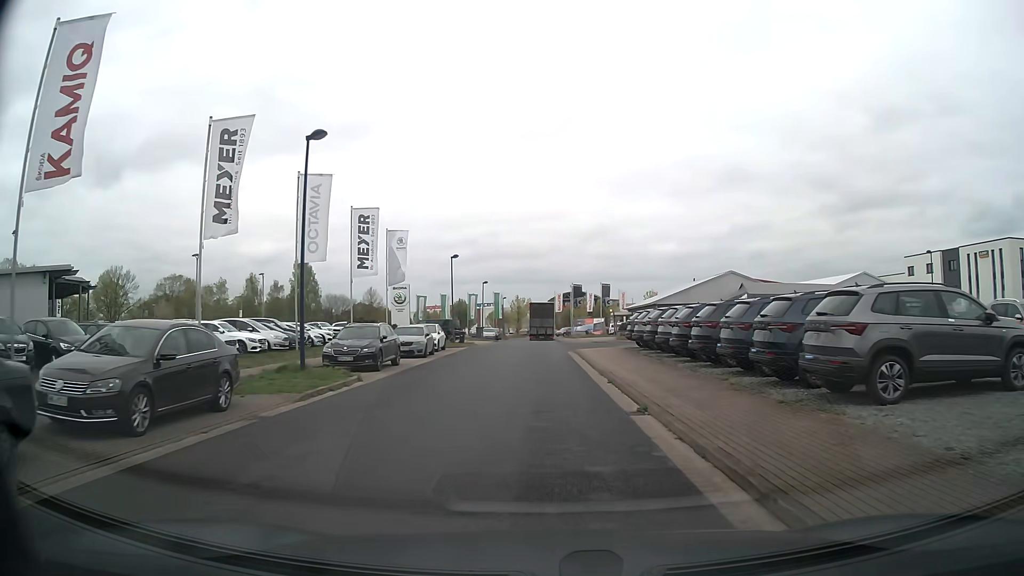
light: Day
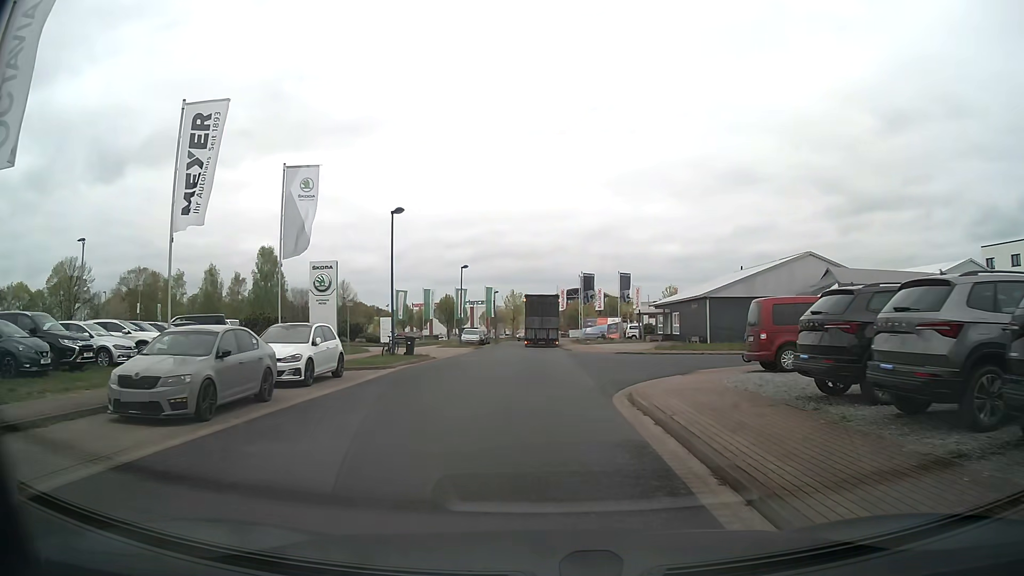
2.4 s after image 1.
(0.0, +19.7) m; 0°
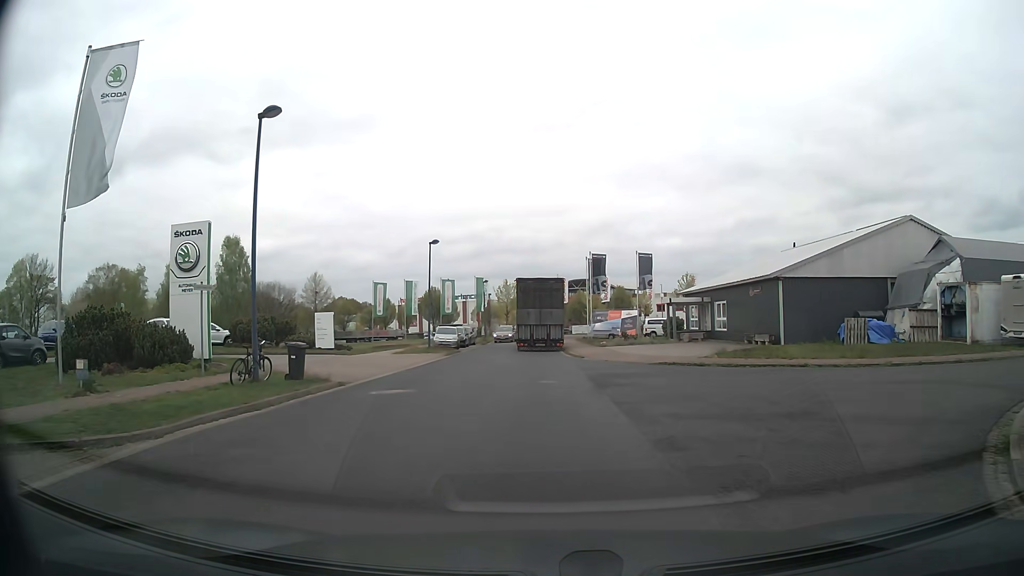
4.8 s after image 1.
(0.0, +13.9) m; 0°
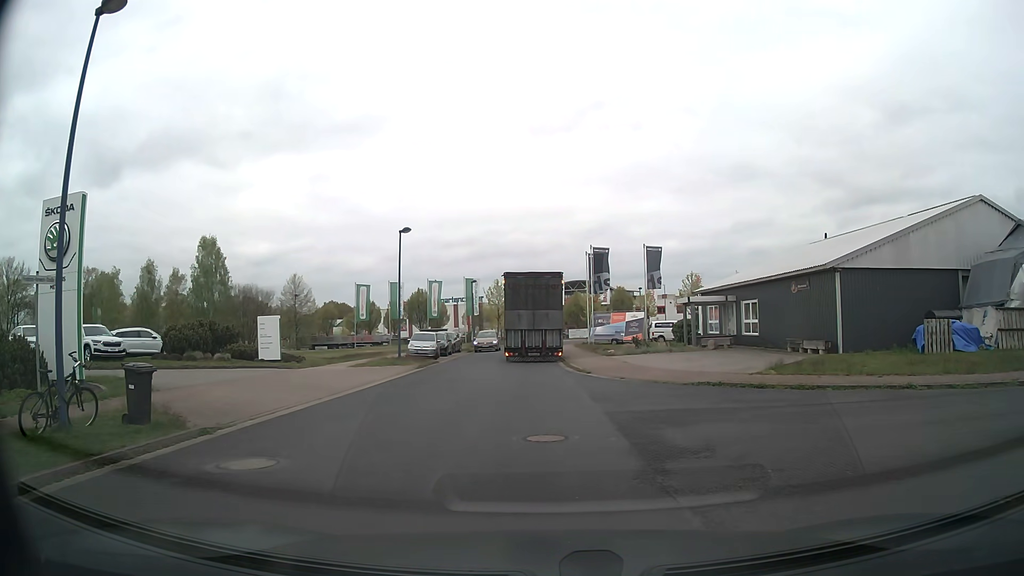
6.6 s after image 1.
(0.0, +6.7) m; 0°
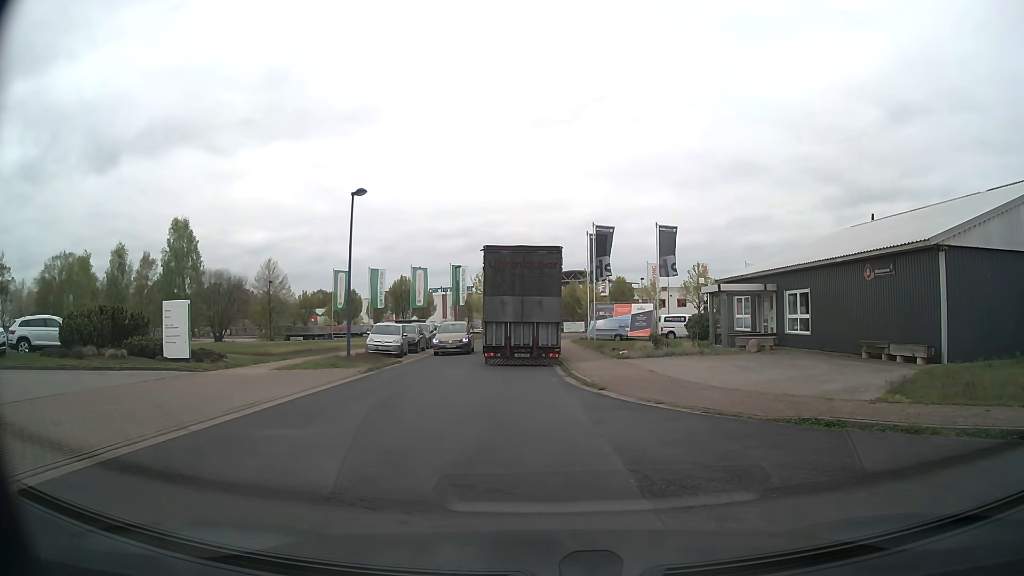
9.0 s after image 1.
(0.0, +7.4) m; 0°
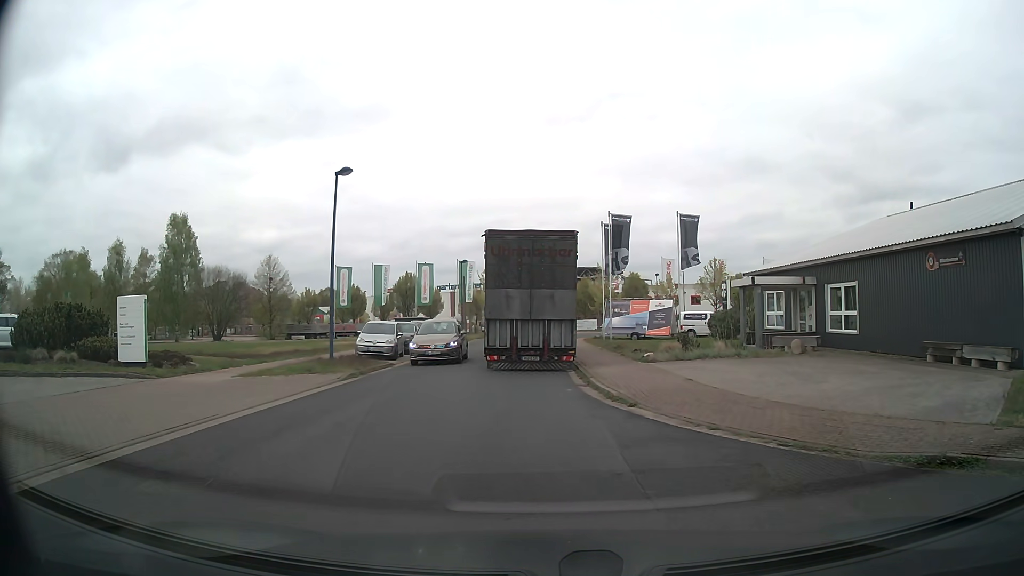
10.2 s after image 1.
(0.0, +3.3) m; 0°
(-1, +10) (-3, +20) (-4, +30) (-4, +40) (-3, +49) (0, +59) (+7, +67) (+15, +72) (+25, +74) (+35, +74) m
